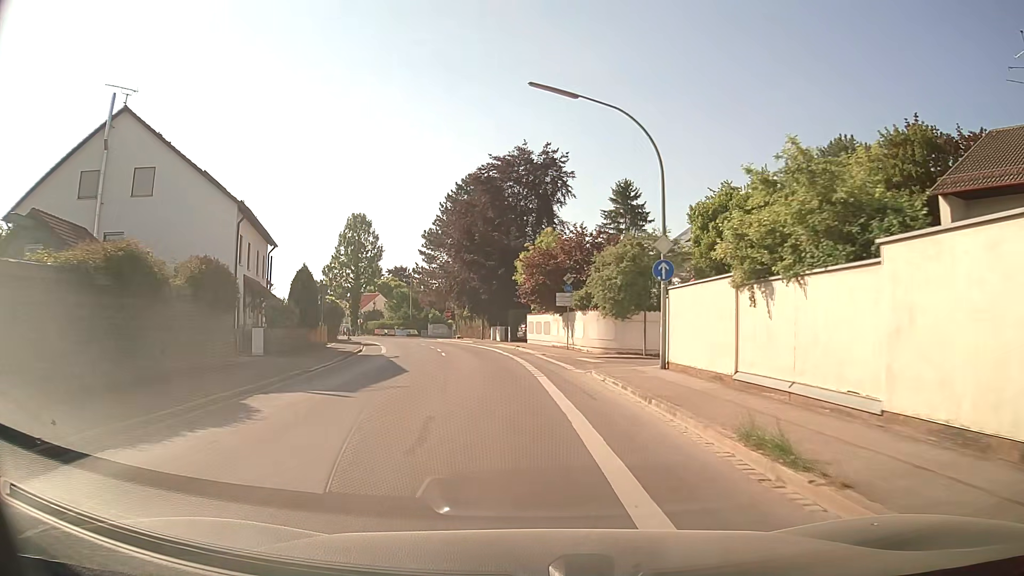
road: secondary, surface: asphalt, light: Day
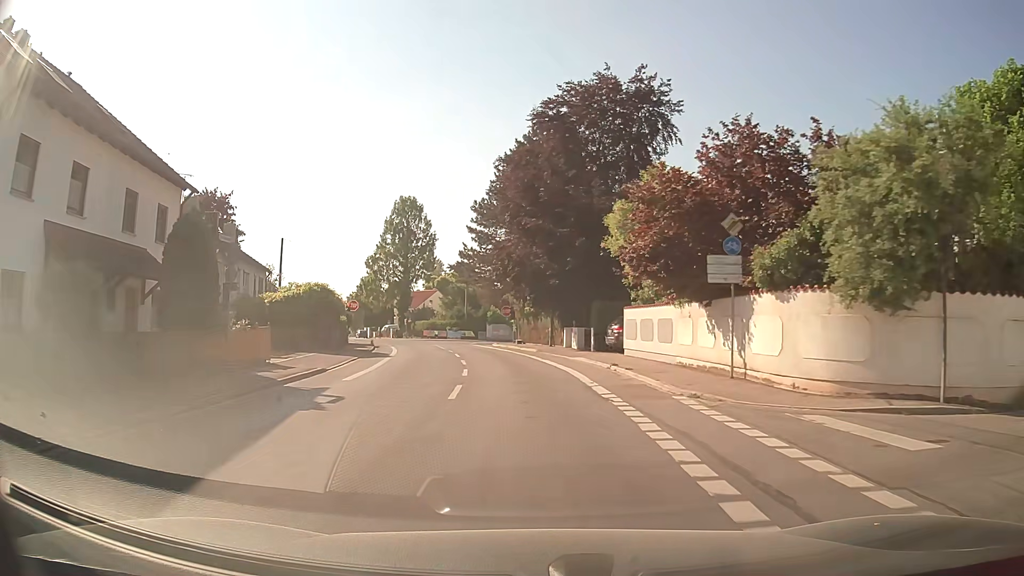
(-1.2, +18.4) m; -6°
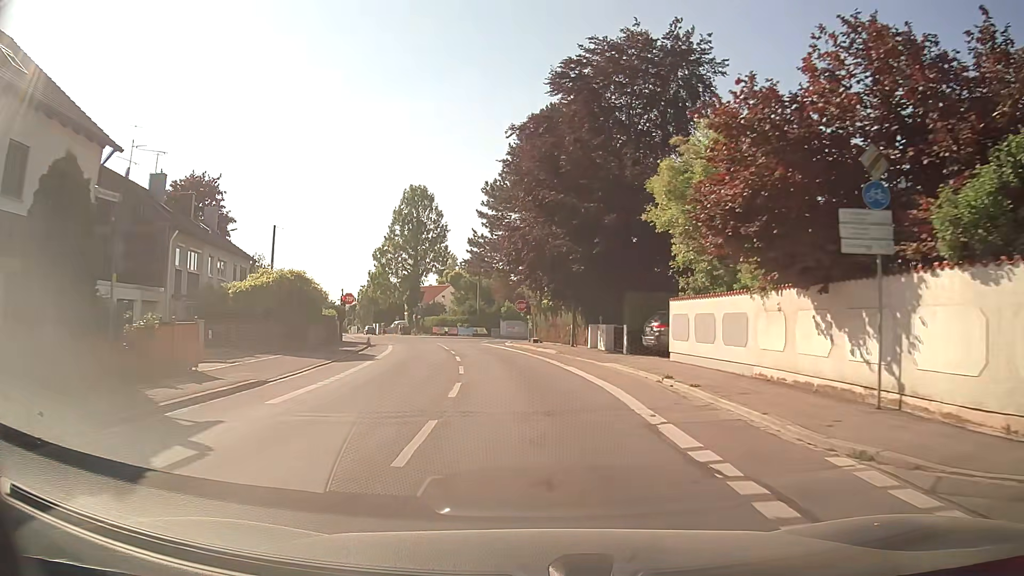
(-0.1, +6.3) m; -1°
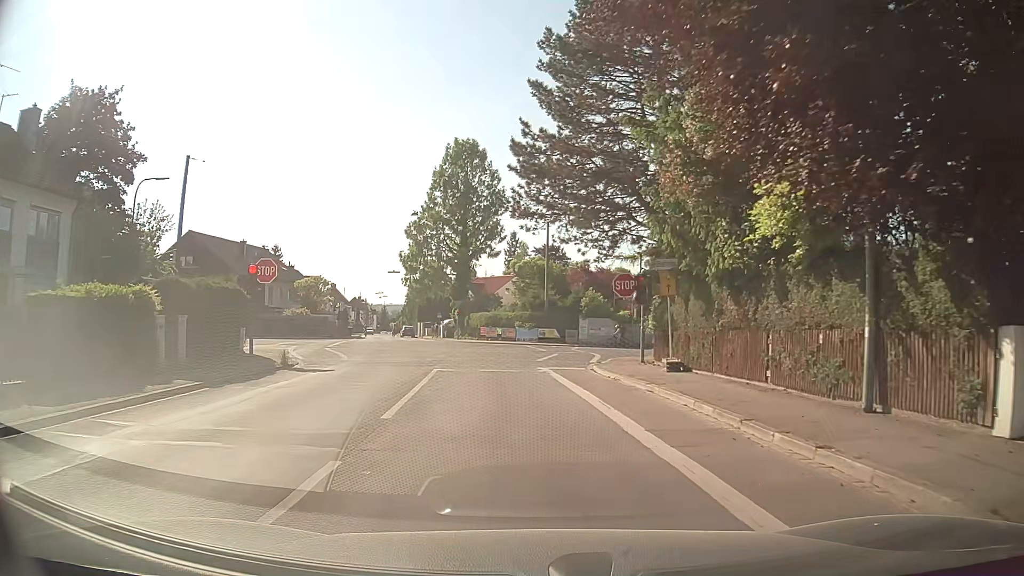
(-1.5, +26.9) m; -7°
